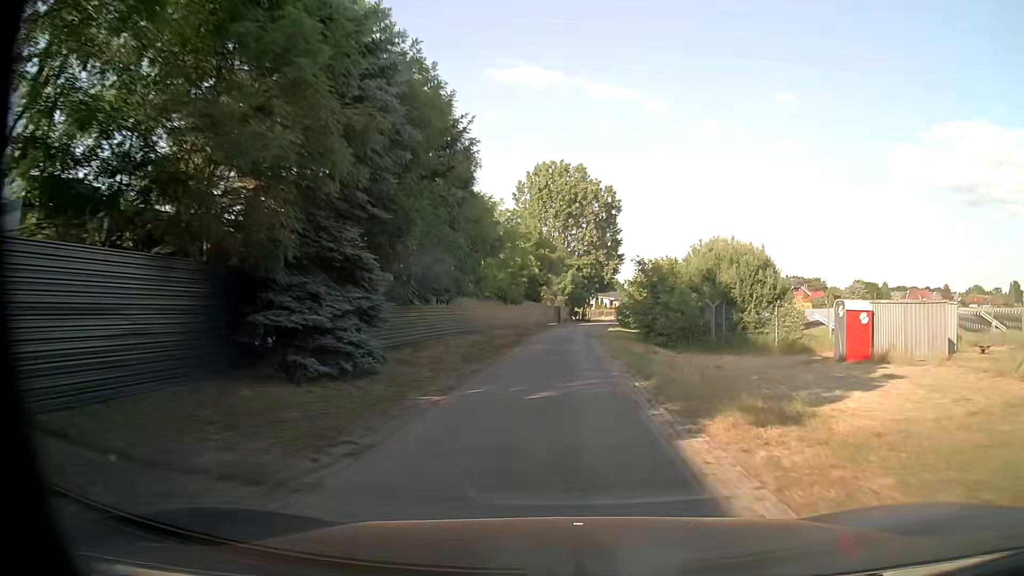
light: Day
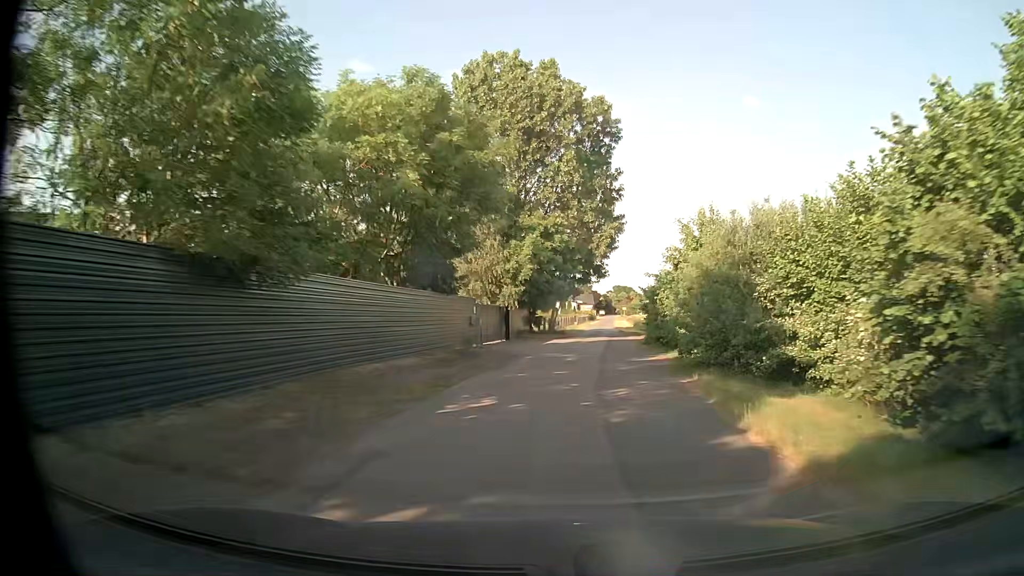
(+0.8, +38.8) m; +3°
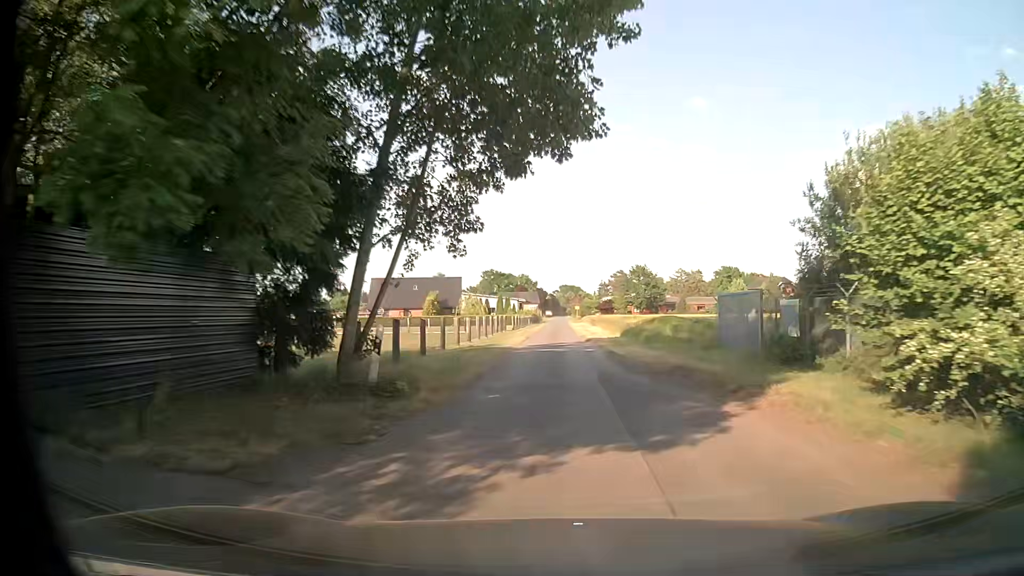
(+2.0, +39.3) m; +5°
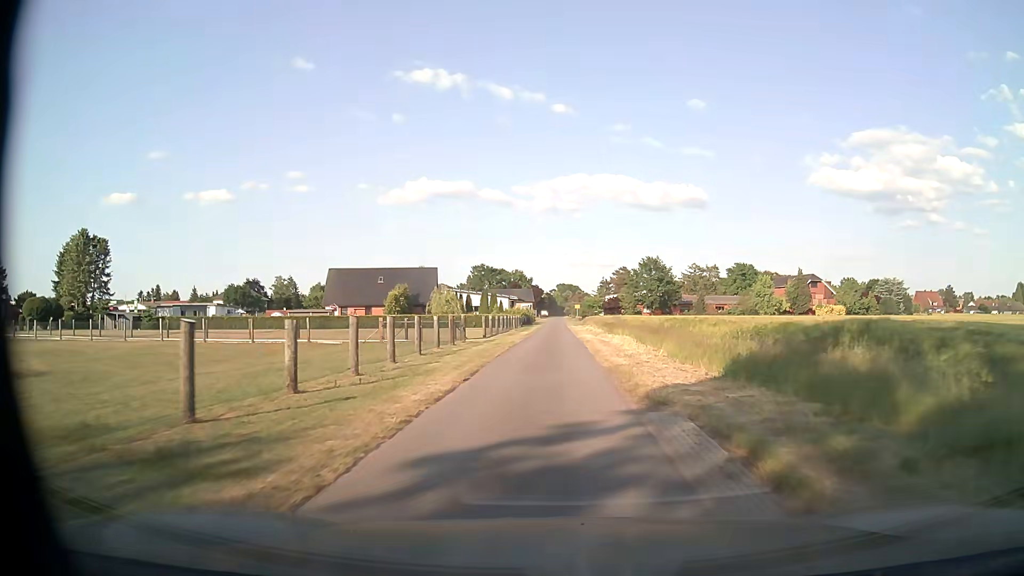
(+0.1, +23.8) m; 0°
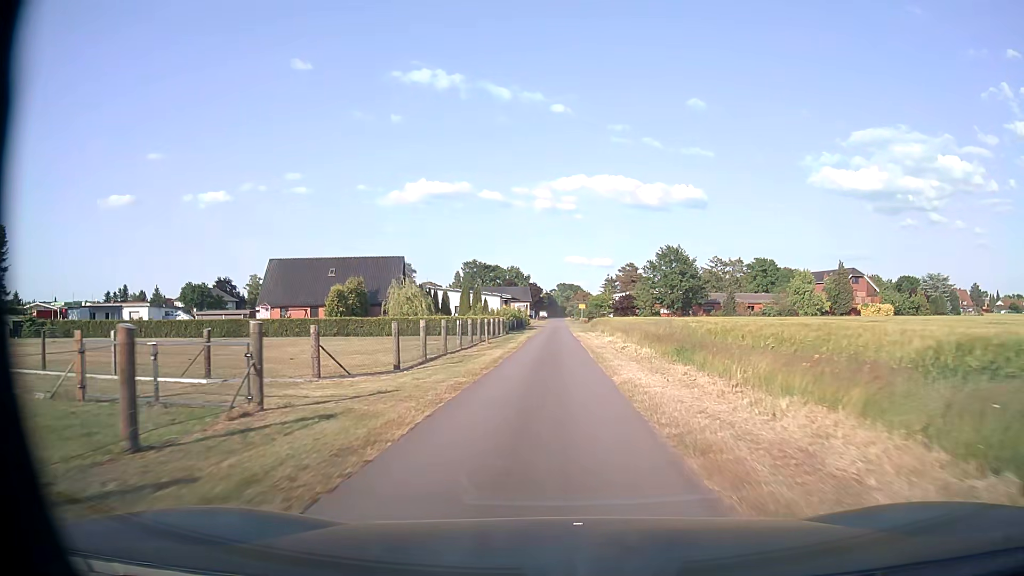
(-0.1, +23.7) m; 0°
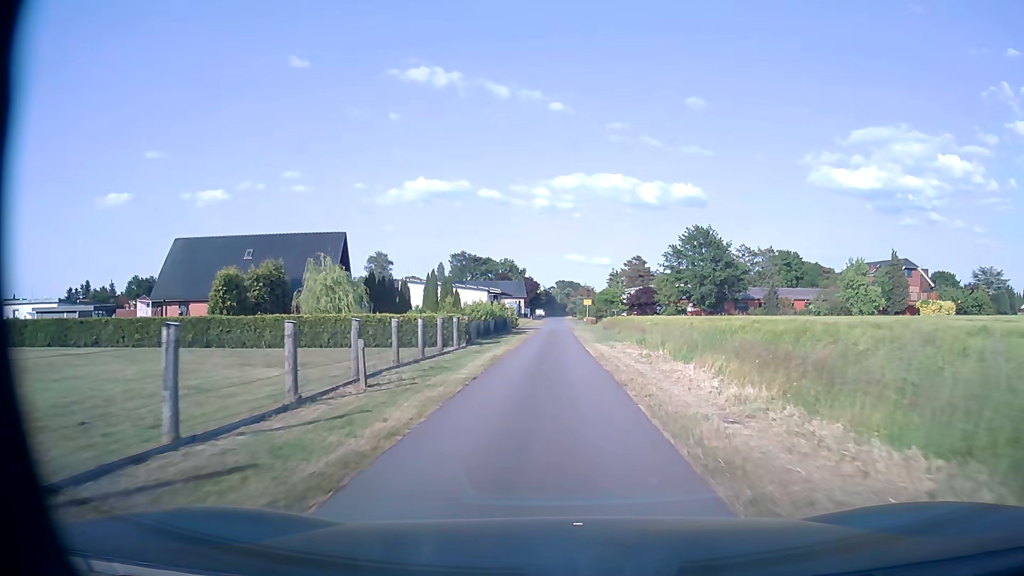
(+0.1, +23.4) m; 0°
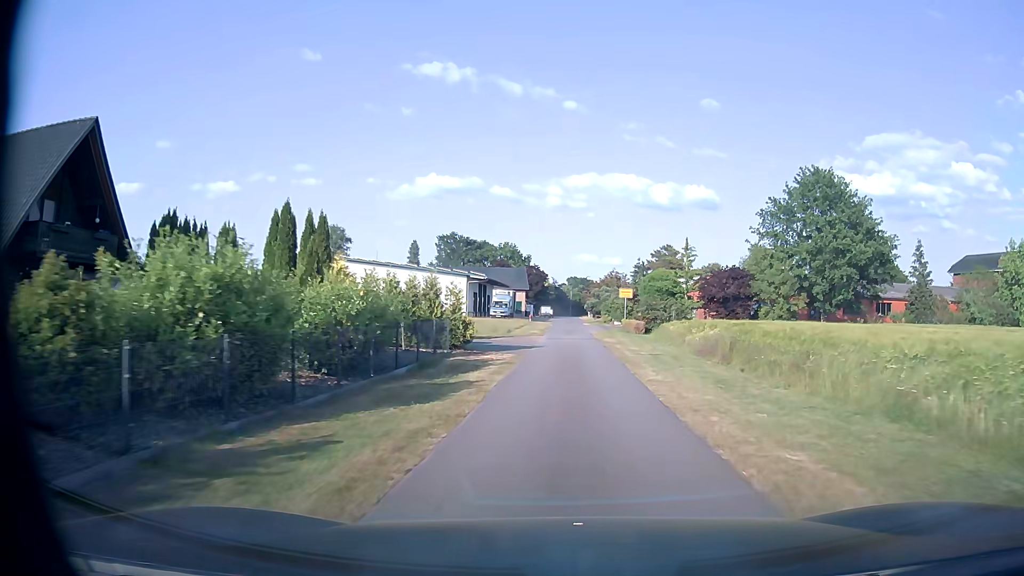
(-0.2, +38.1) m; -1°
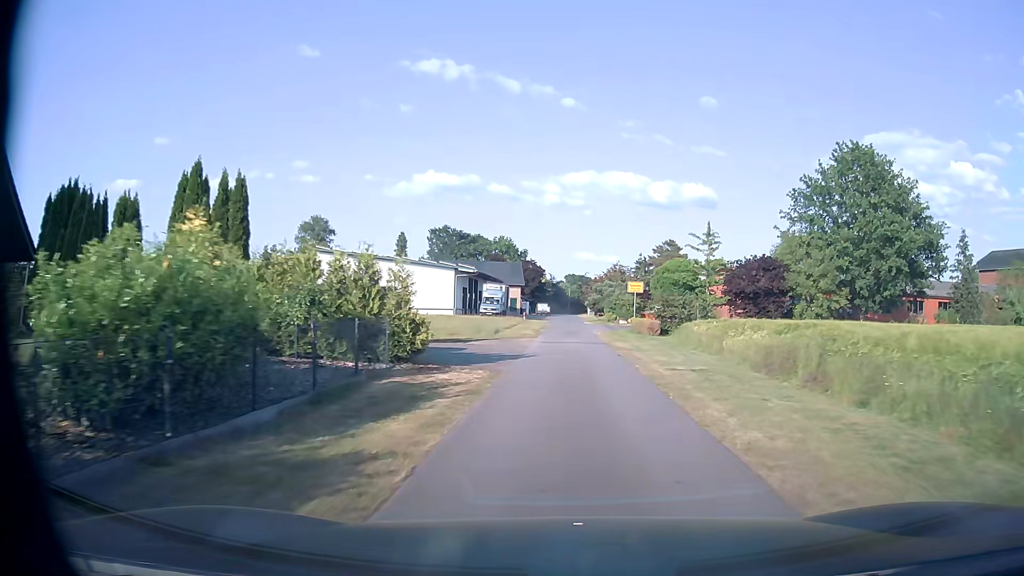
(0.0, +7.5) m; 0°
(0, +10) (0, +20) (0, +30) (+1, +40) (+1, +50) (+1, +60) (+1, +70) (+1, +80) (+1, +90) (+2, +100) m
